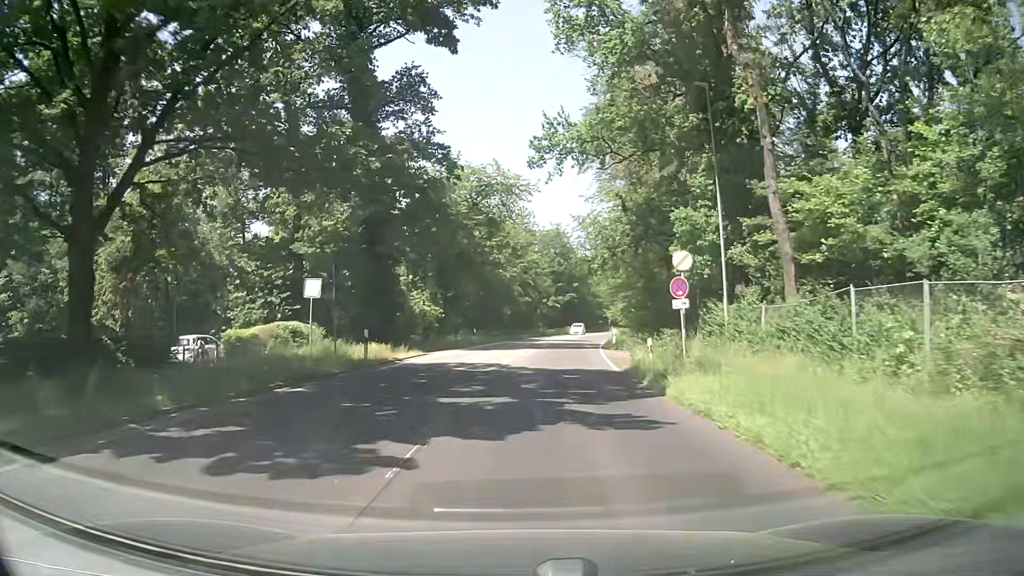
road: secondary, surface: asphalt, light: Day
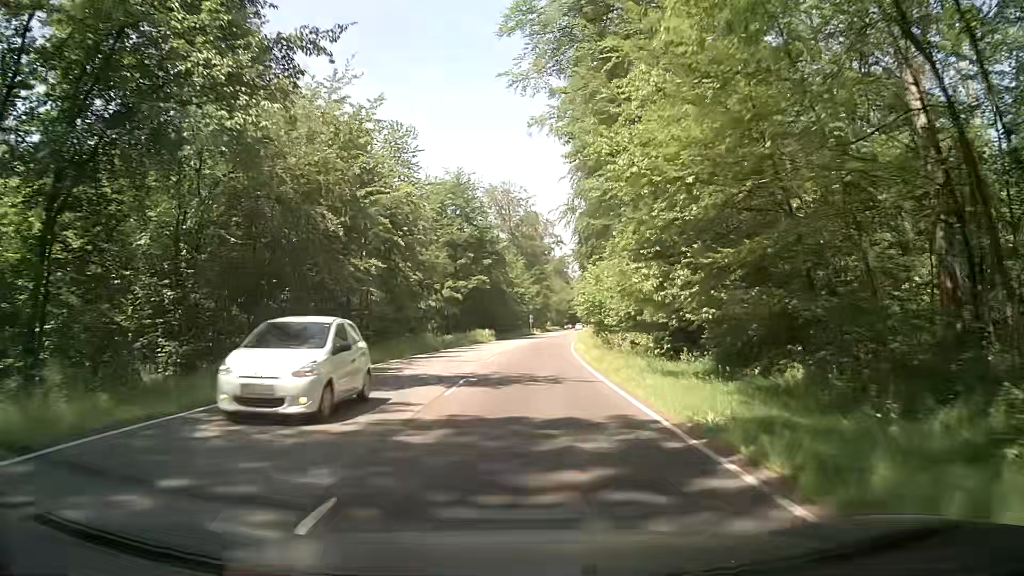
(+2.3, +40.7) m; +7°
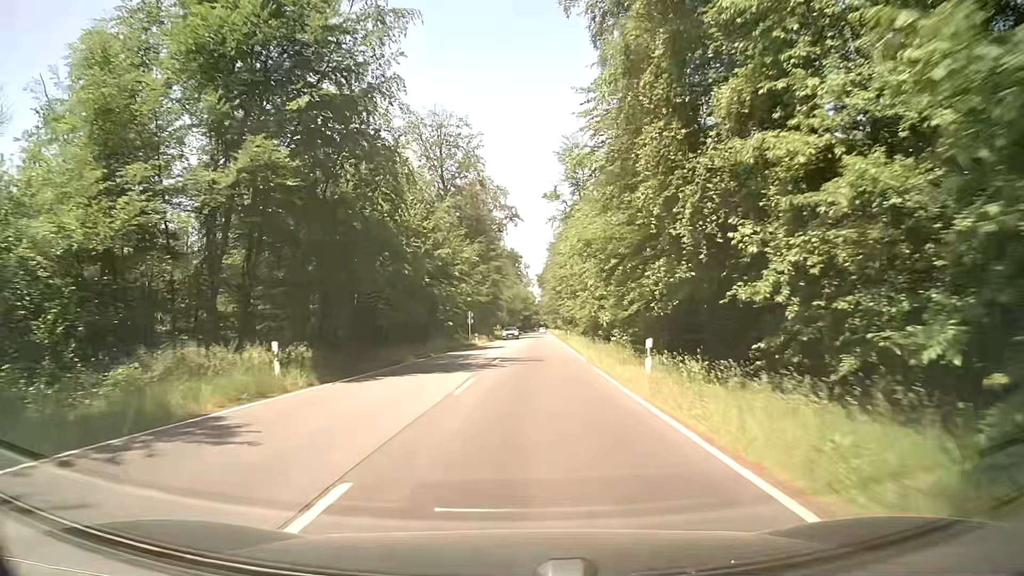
(+1.8, +47.6) m; +4°
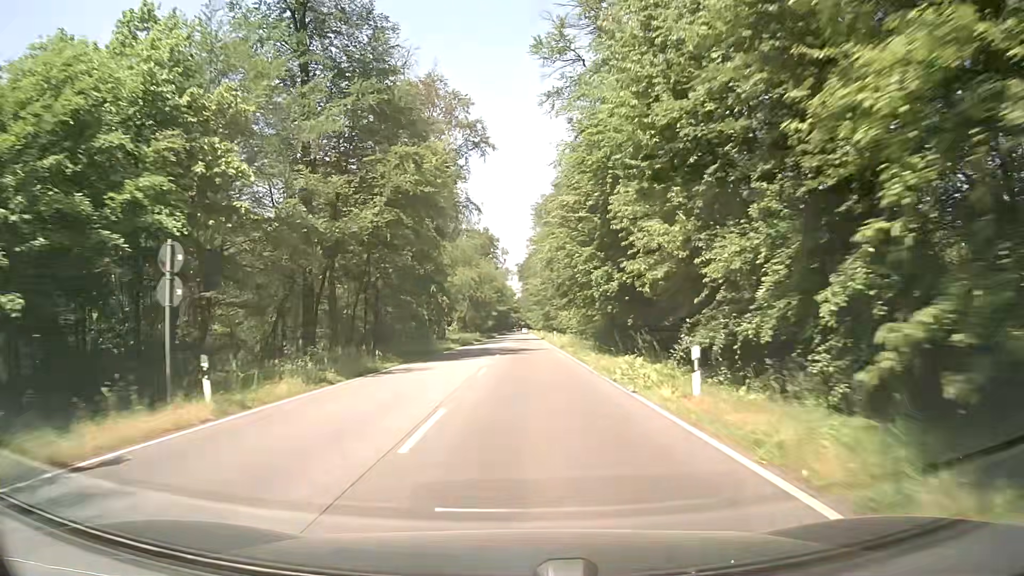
(+1.6, +54.5) m; +2°
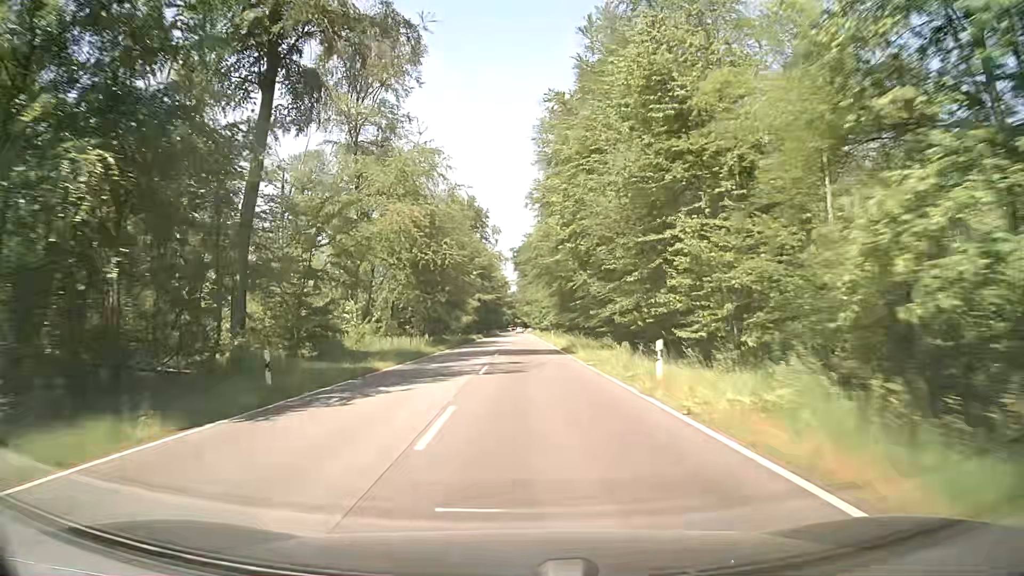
(+0.3, +47.9) m; 0°
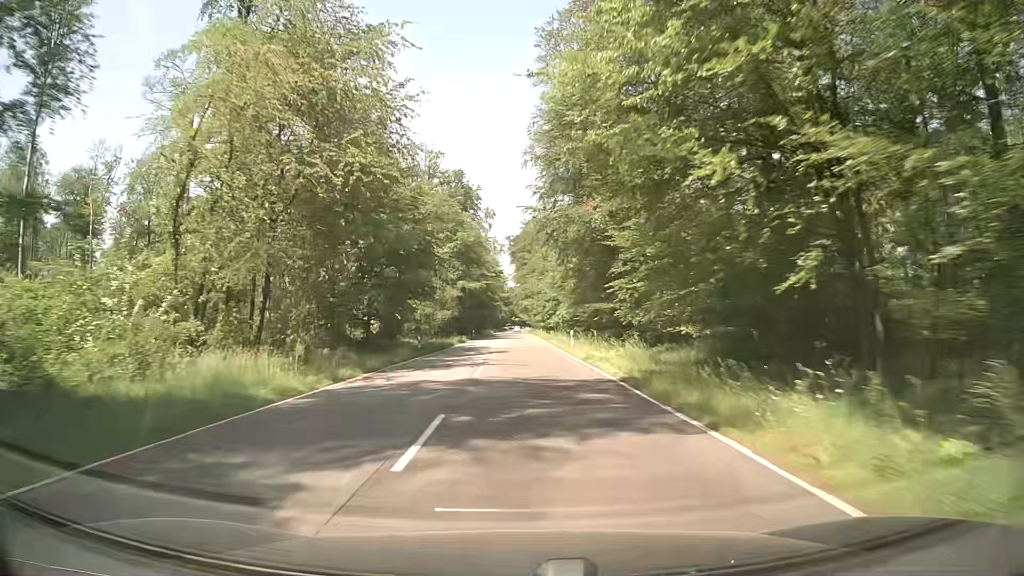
(+0.2, +25.2) m; 0°
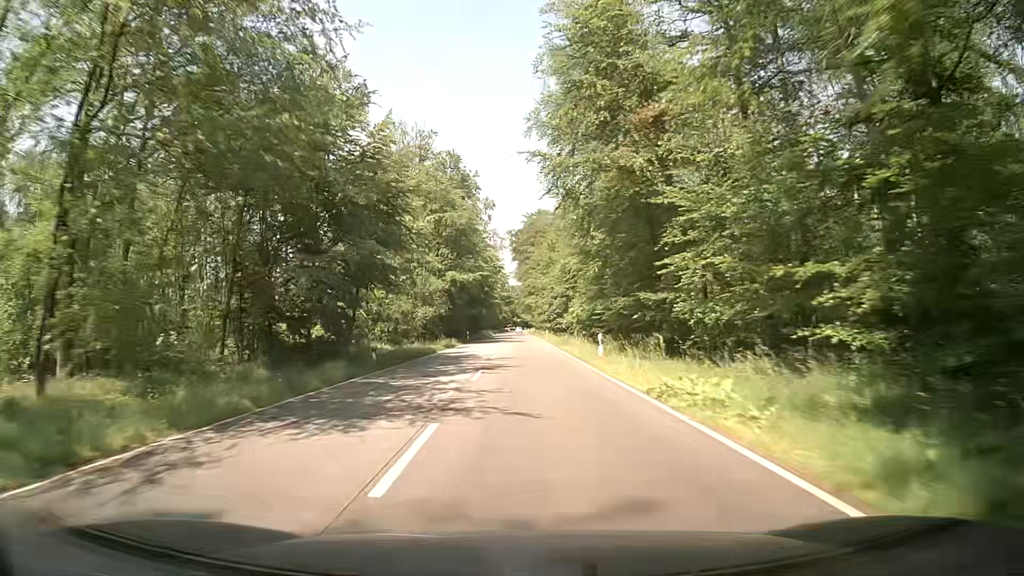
(0.0, +12.9) m; 0°
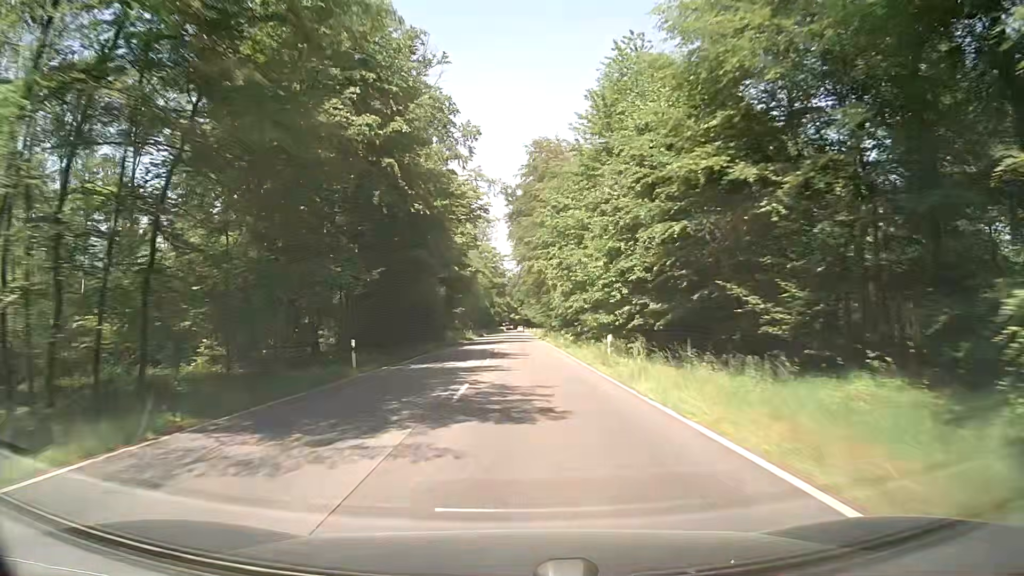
(-0.2, +53.4) m; 0°
(0, +10) (0, +20) (0, +30) (0, +40) (0, +50) (0, +60) (0, +70) (0, +80) (0, +90) (0, +100) m
